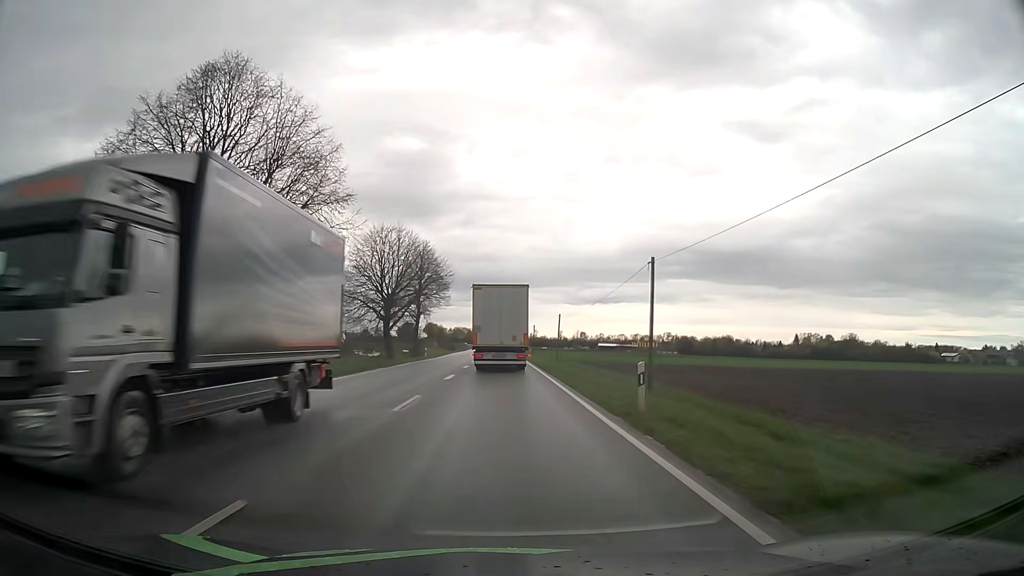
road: primary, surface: asphalt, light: Day
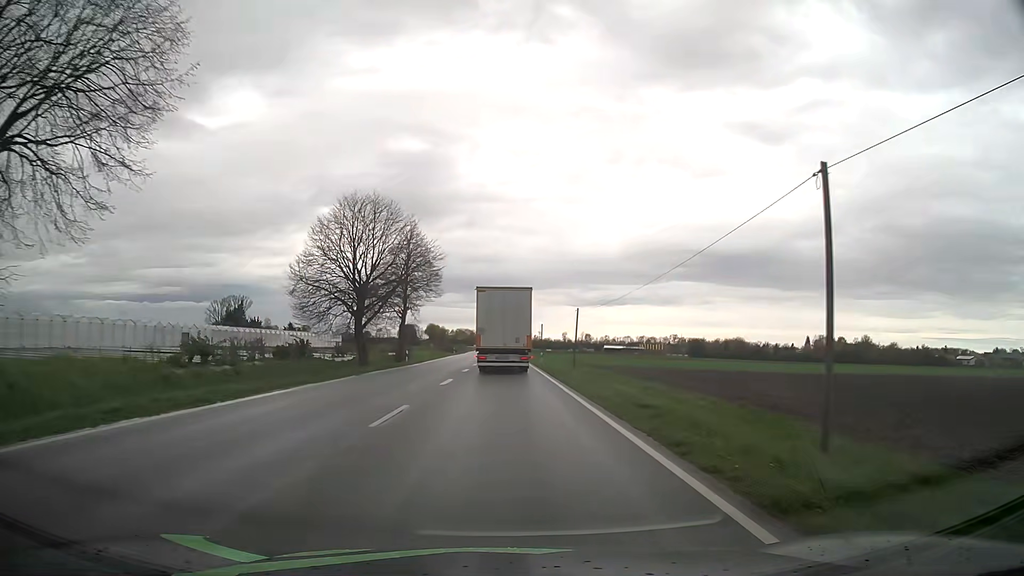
(0.0, +14.5) m; 0°
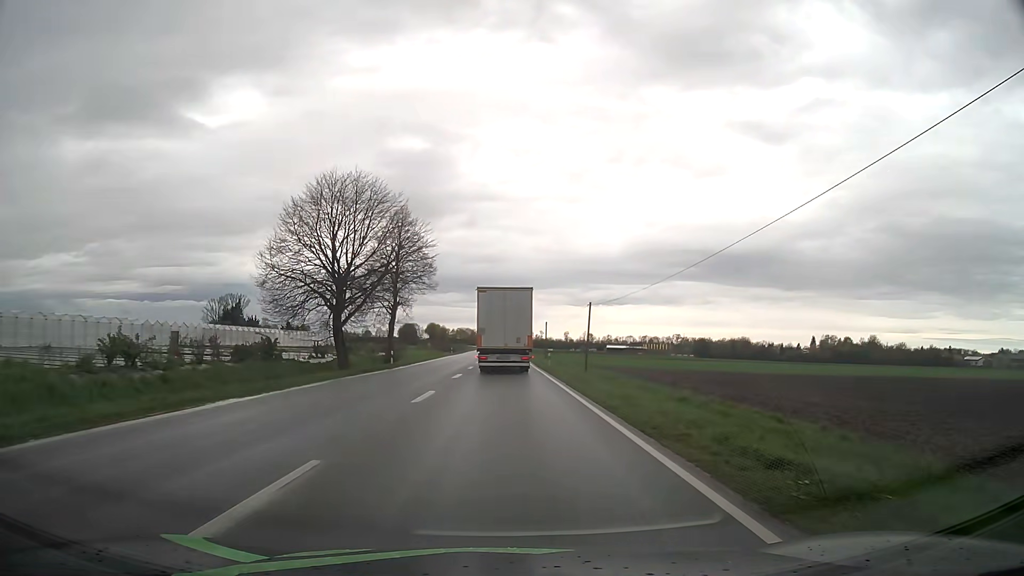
(0.0, +7.3) m; 0°
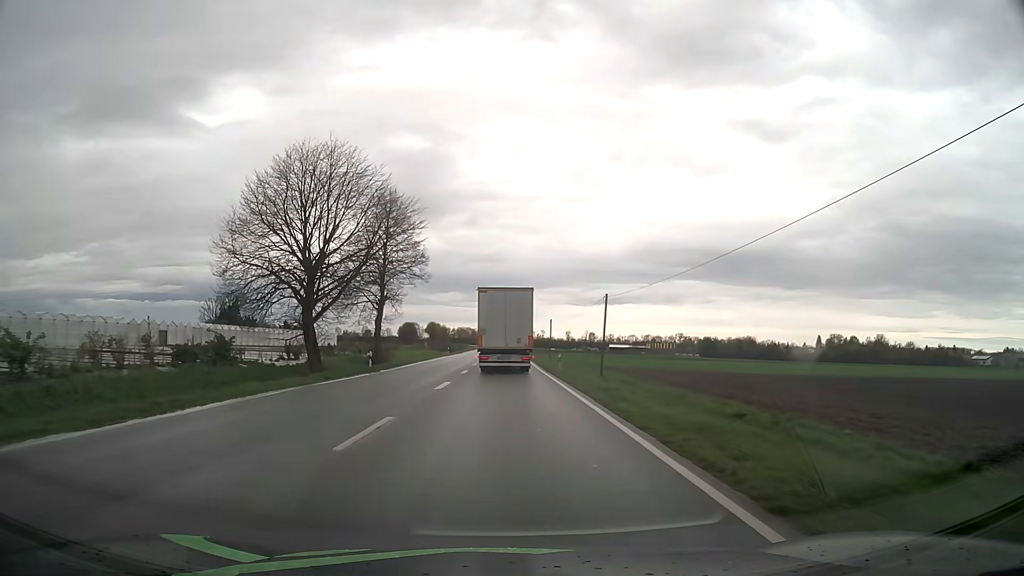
(0.0, +7.3) m; 0°
